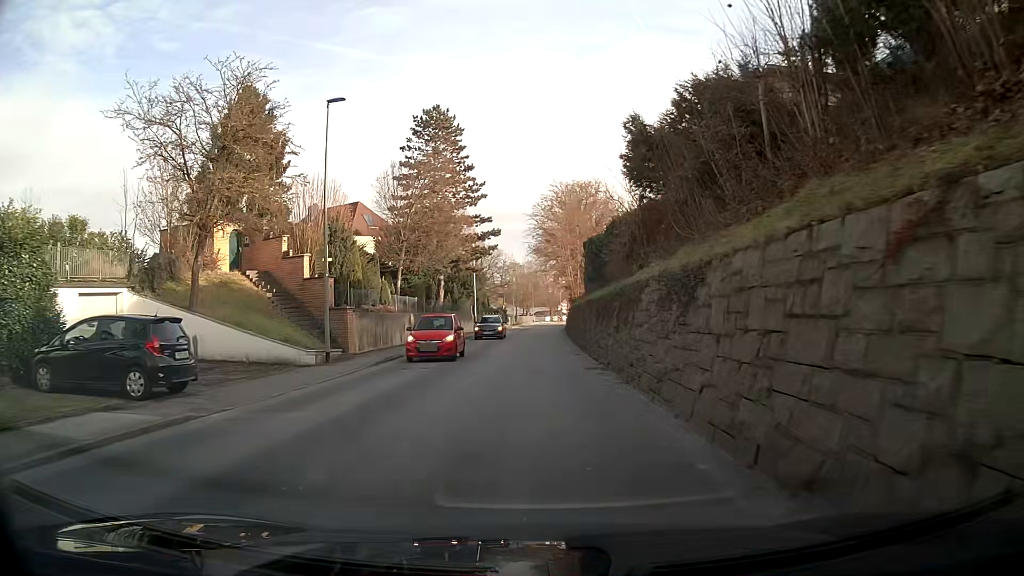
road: tertiary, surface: asphalt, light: Day
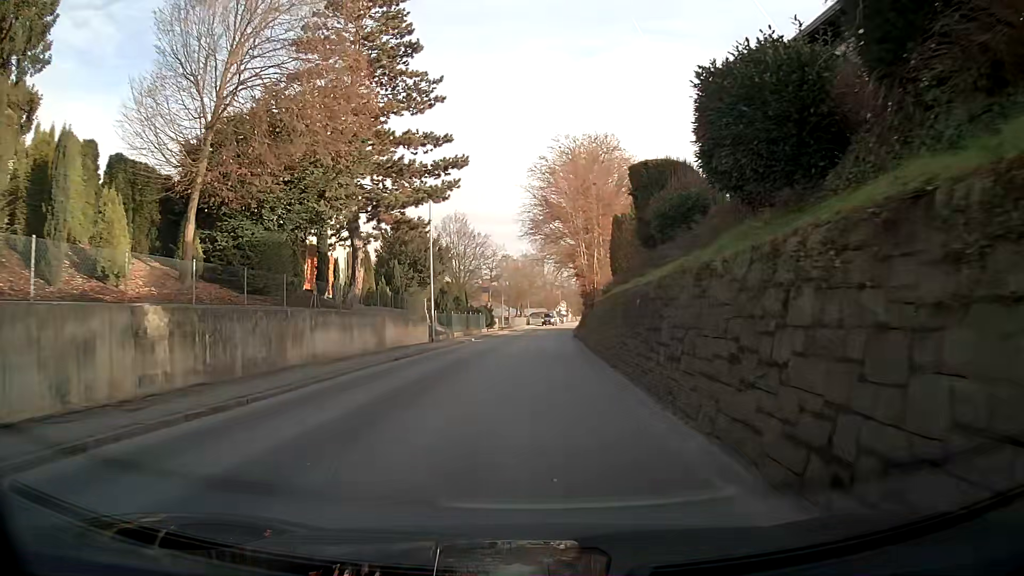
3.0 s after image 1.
(+0.4, +24.0) m; +2°
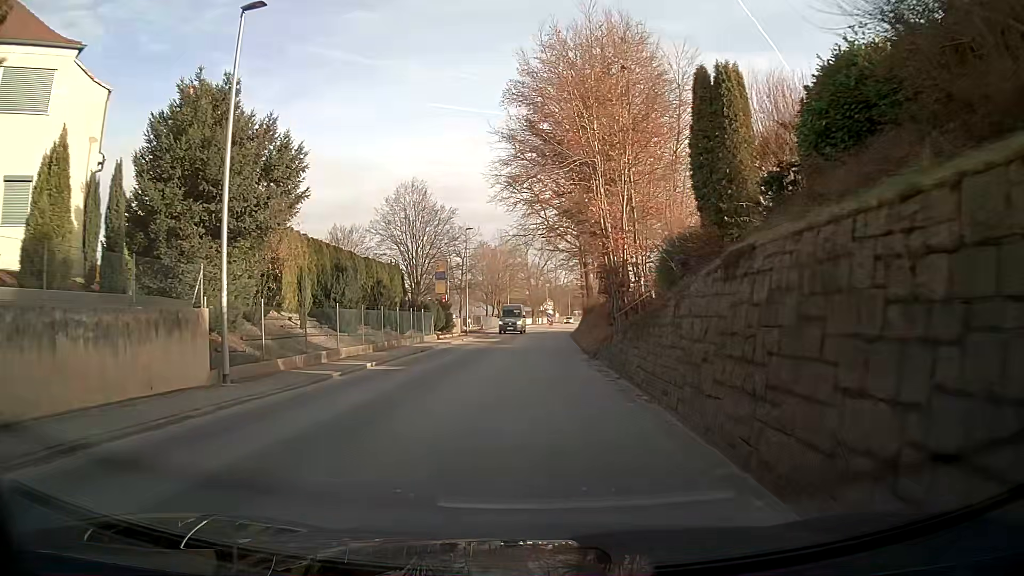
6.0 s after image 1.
(+0.5, +23.9) m; +2°
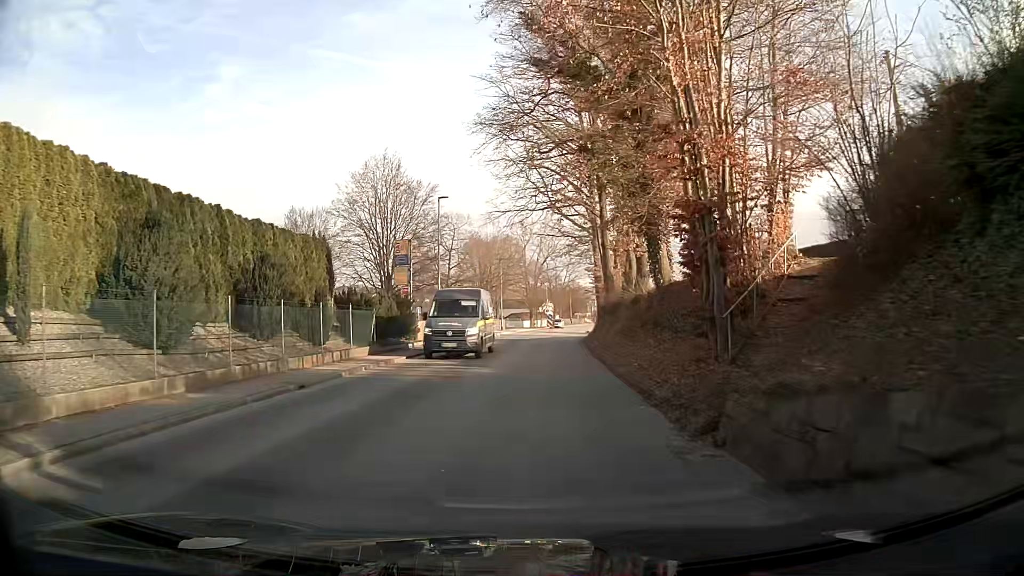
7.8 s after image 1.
(+0.1, +14.4) m; -1°
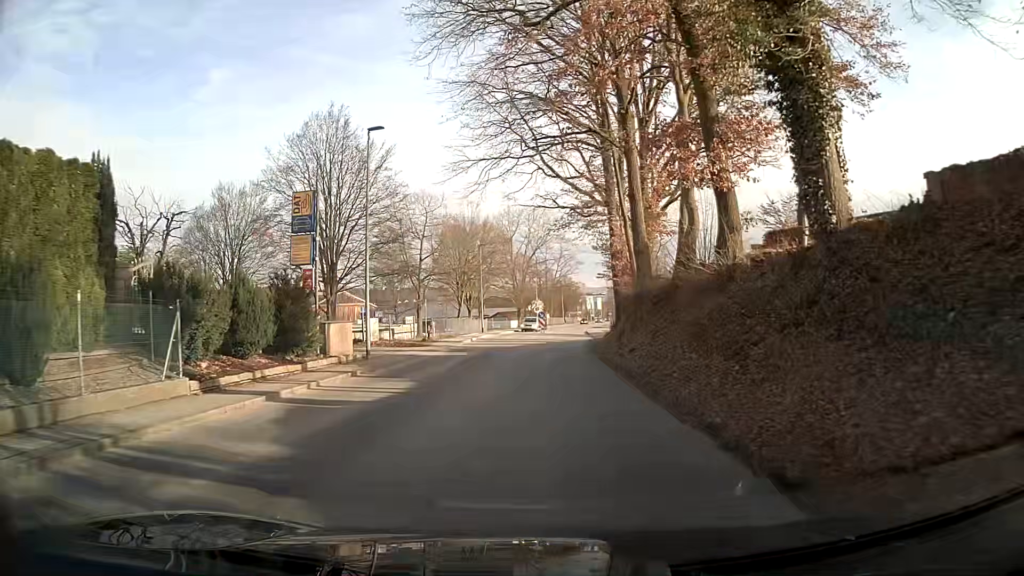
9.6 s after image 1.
(+0.2, +14.3) m; +2°
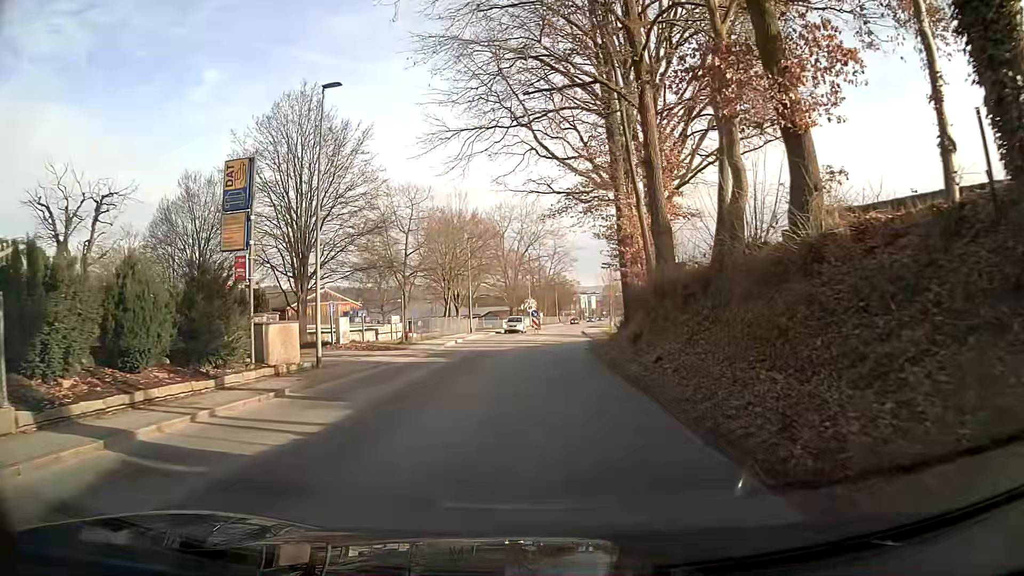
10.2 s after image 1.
(0.0, +4.8) m; 0°
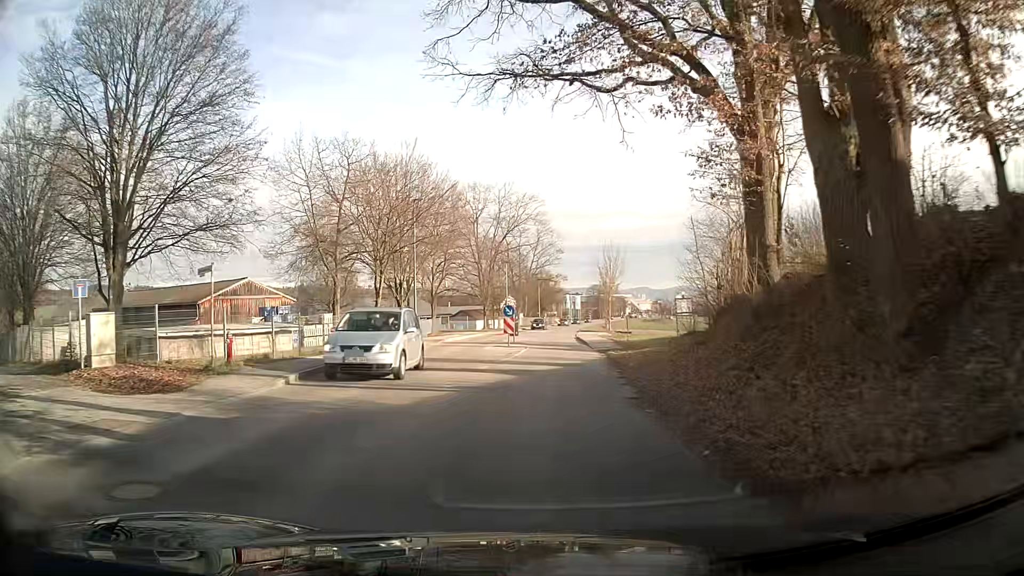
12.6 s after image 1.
(+0.3, +19.2) m; +1°
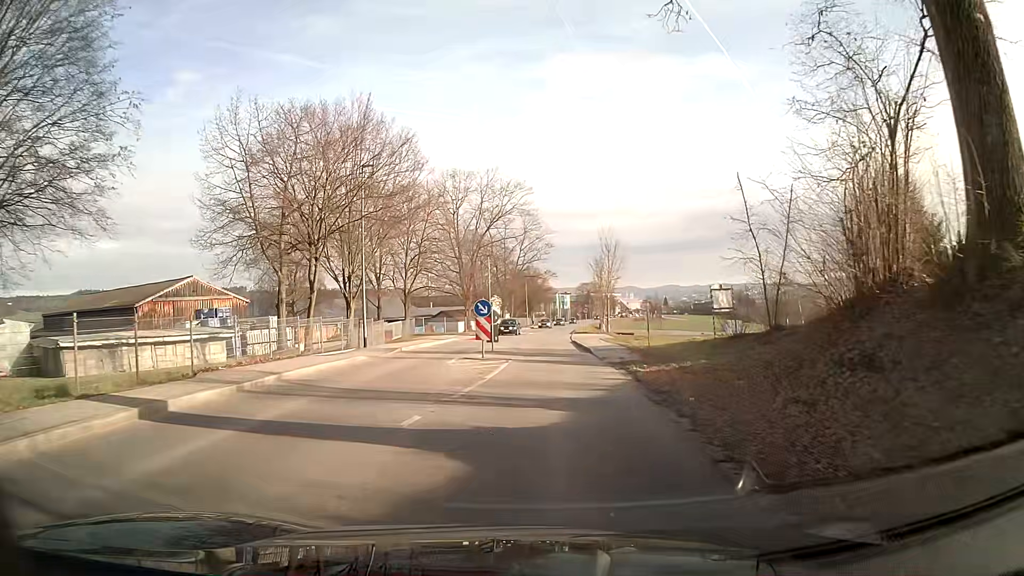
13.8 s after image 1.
(+0.1, +9.6) m; +2°
(0, +10) (0, +20) (0, +30) (+1, +40) (+1, +50) (+1, +60) (+2, +70) (+3, +80) (+4, +90) (+5, +100) m
